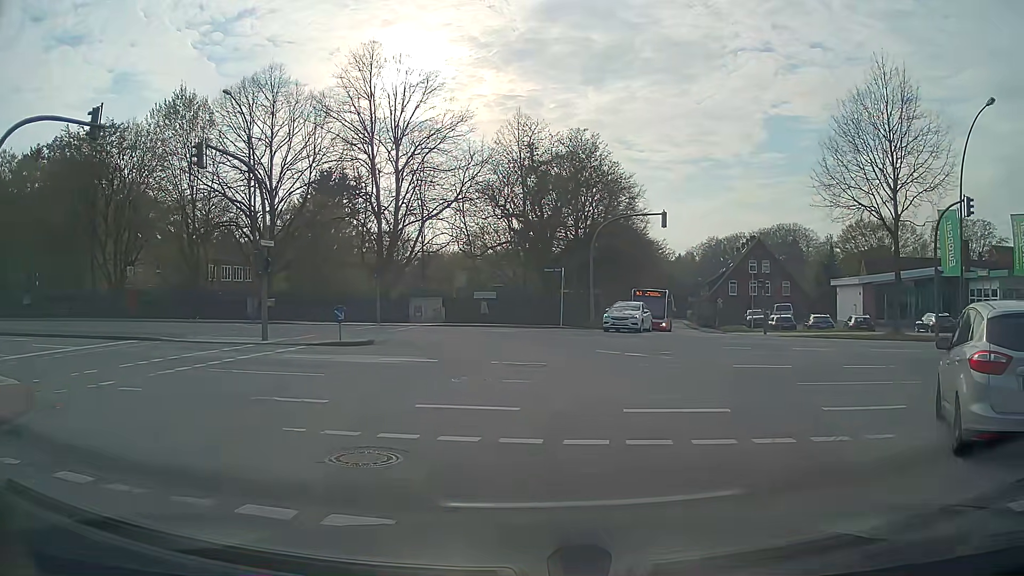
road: secondary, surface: asphalt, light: Day
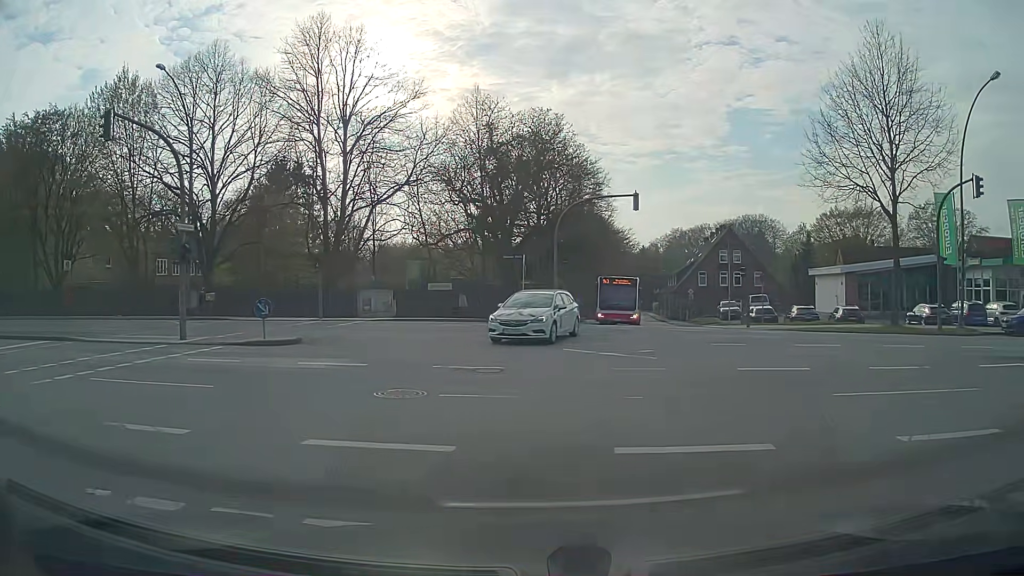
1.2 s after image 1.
(+0.1, +3.5) m; +4°
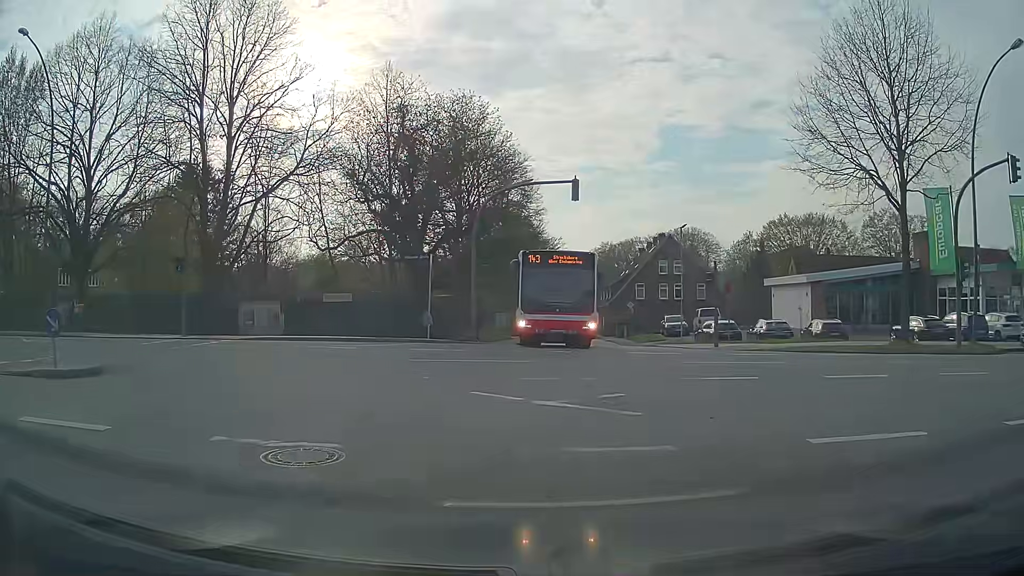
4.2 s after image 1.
(+0.1, +6.7) m; +5°
